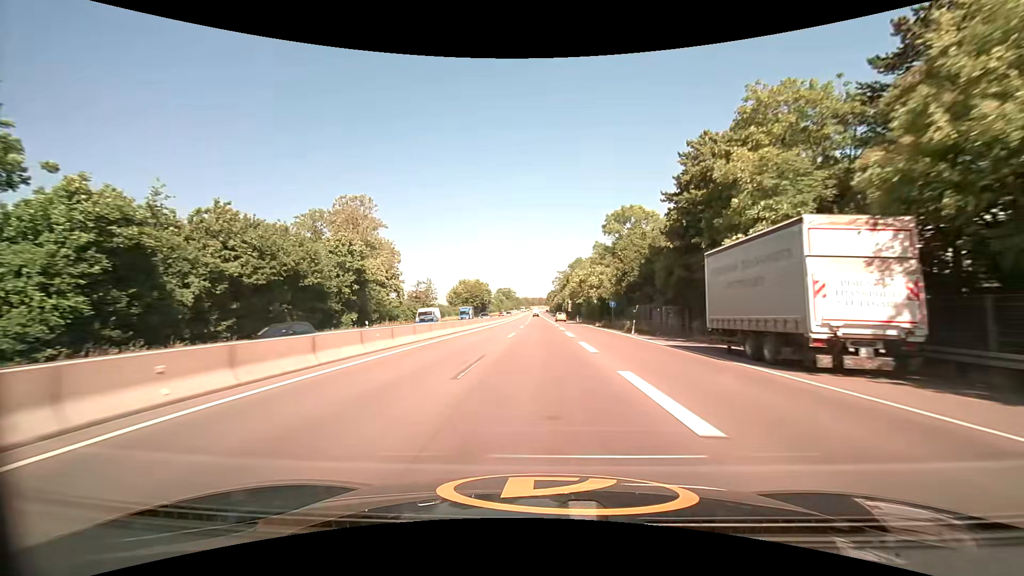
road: trunk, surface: asphalt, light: Day
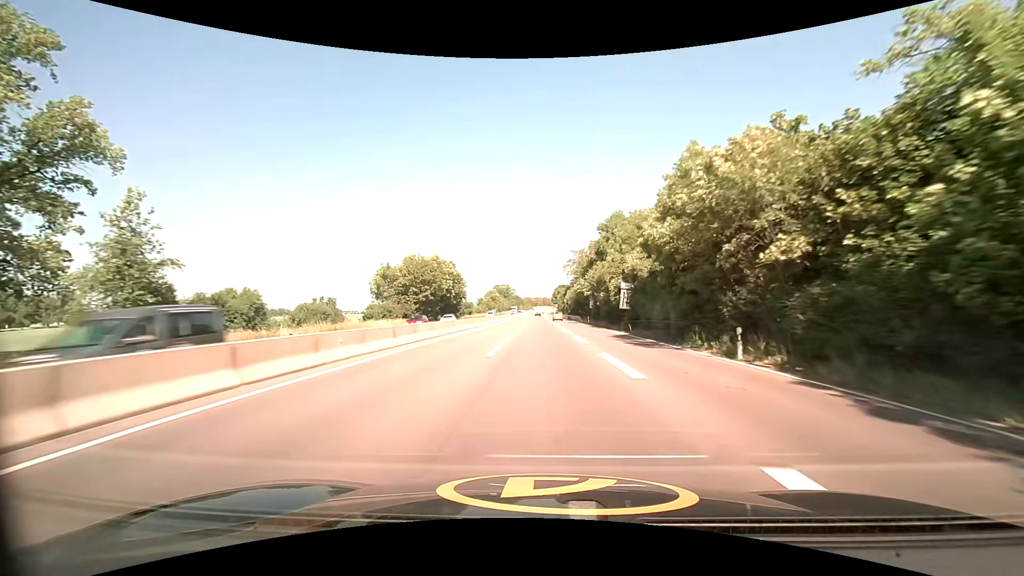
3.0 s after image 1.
(-0.3, +67.1) m; -1°
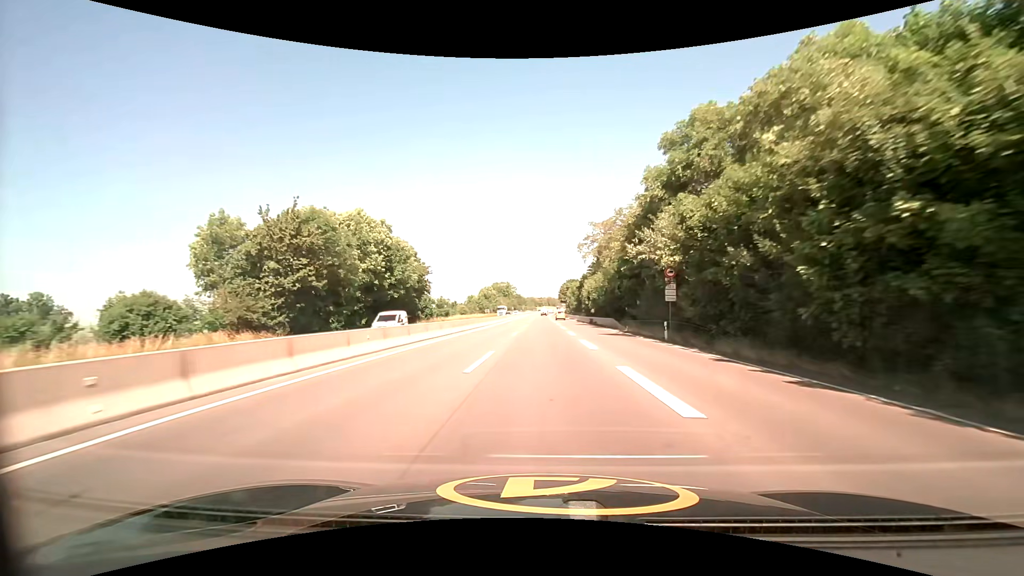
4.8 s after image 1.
(0.0, +40.0) m; 0°
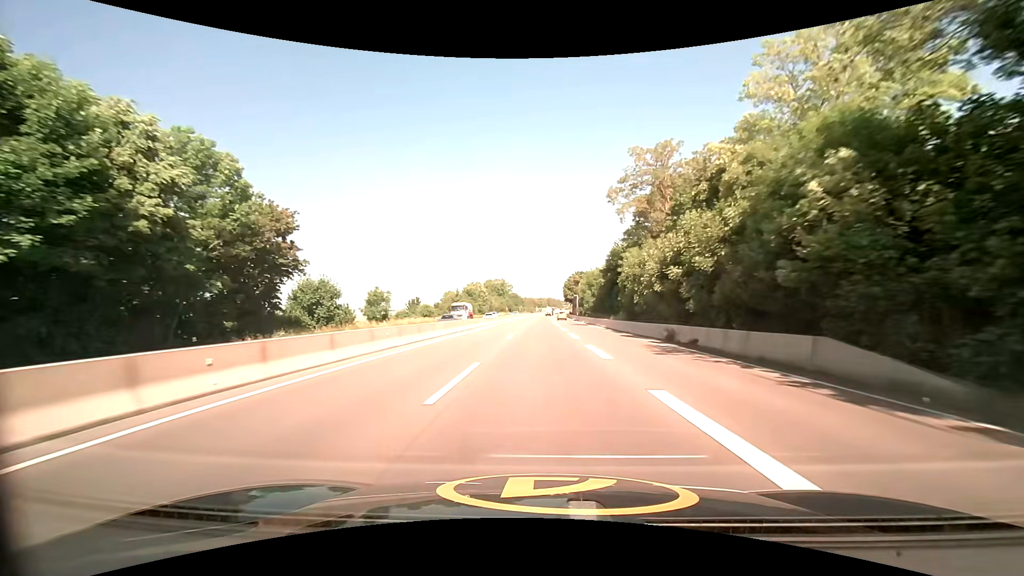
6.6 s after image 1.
(-0.1, +39.8) m; 0°
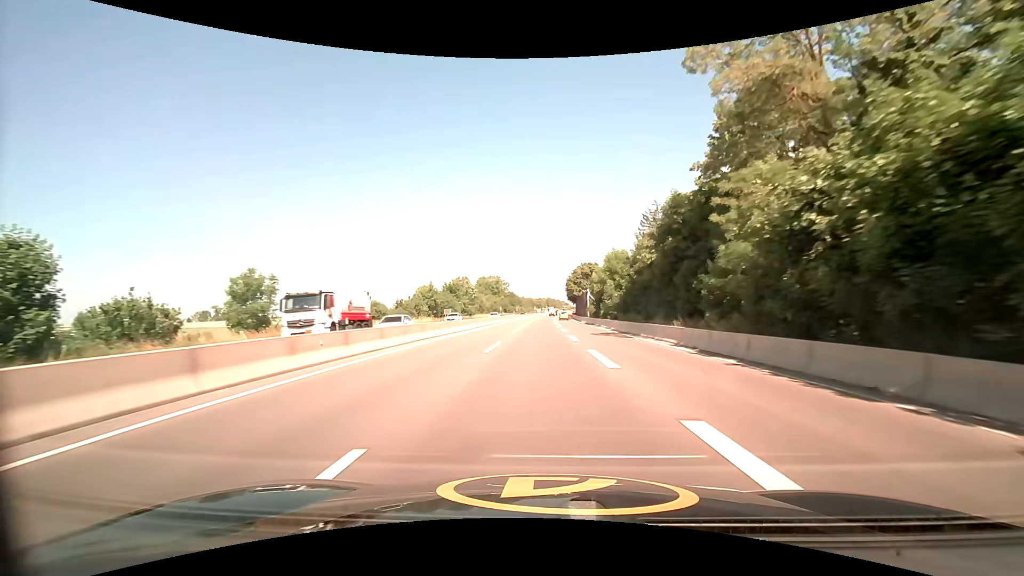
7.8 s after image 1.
(-0.1, +26.6) m; 0°
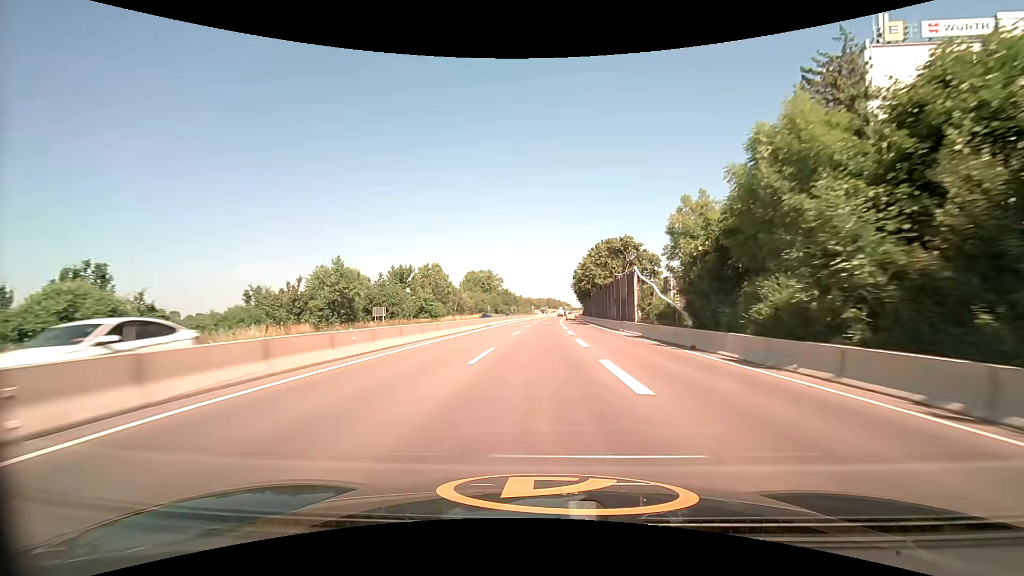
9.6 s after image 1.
(+0.1, +39.9) m; 0°
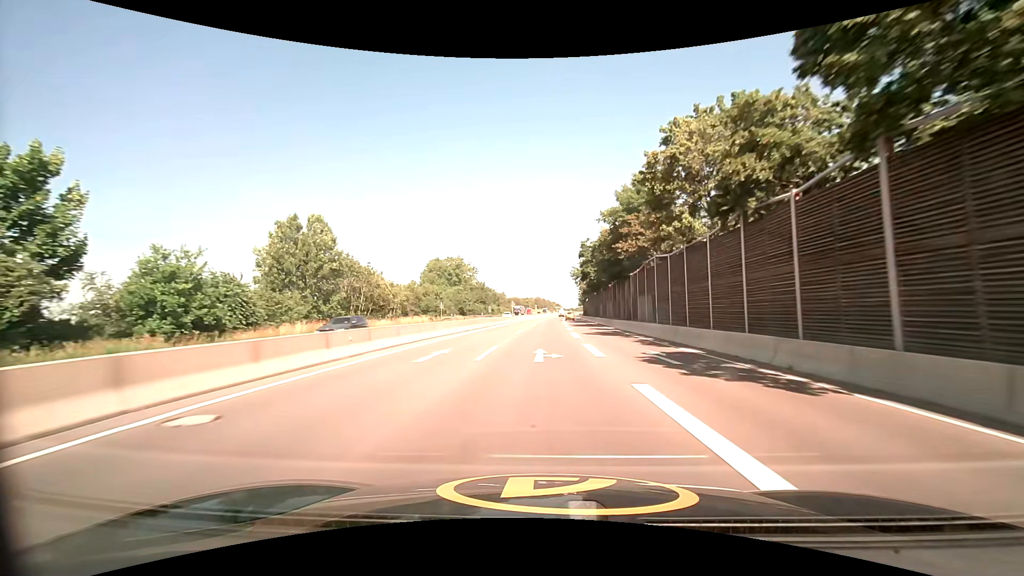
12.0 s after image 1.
(+0.6, +53.1) m; +2°
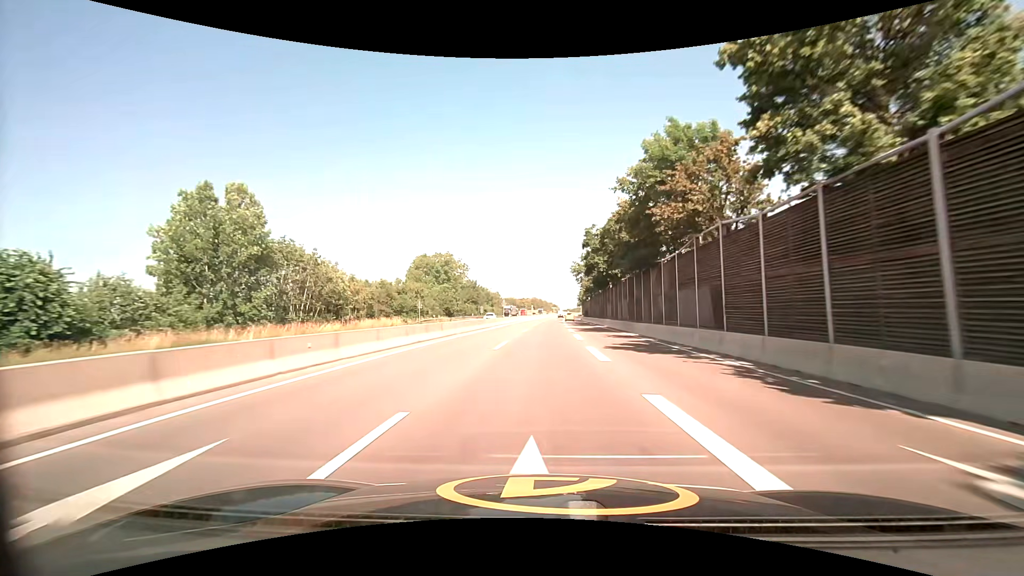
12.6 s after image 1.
(0.0, +13.2) m; 0°
(0, +10) (0, +20) (0, +30) (0, +40) (+1, +50) (+1, +60) (+1, +70) (+1, +80) (+2, +90) (+2, +100) m
